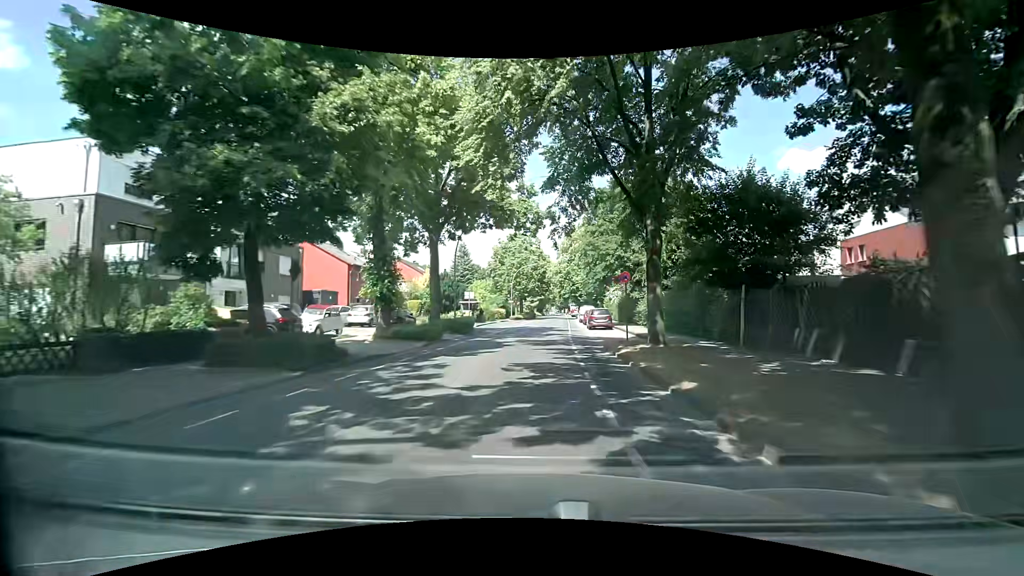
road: secondary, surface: asphalt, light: Day
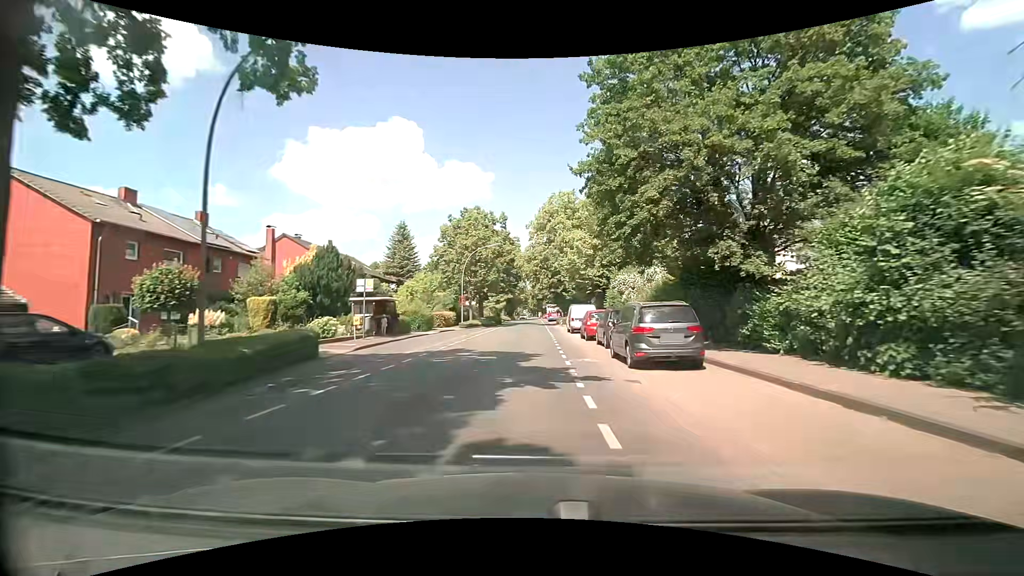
(+1.2, +26.1) m; +4°
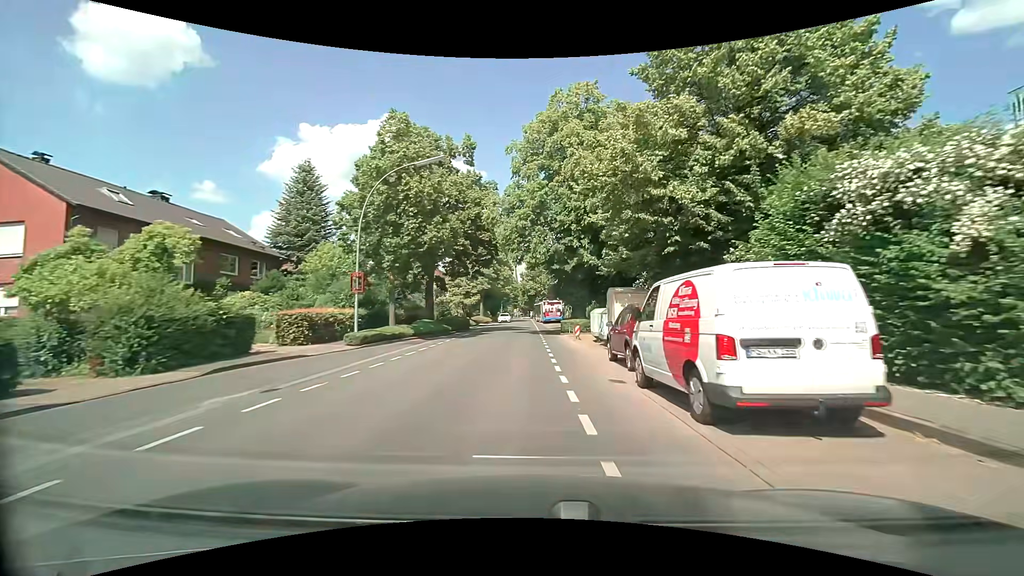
(+0.3, +28.6) m; +1°
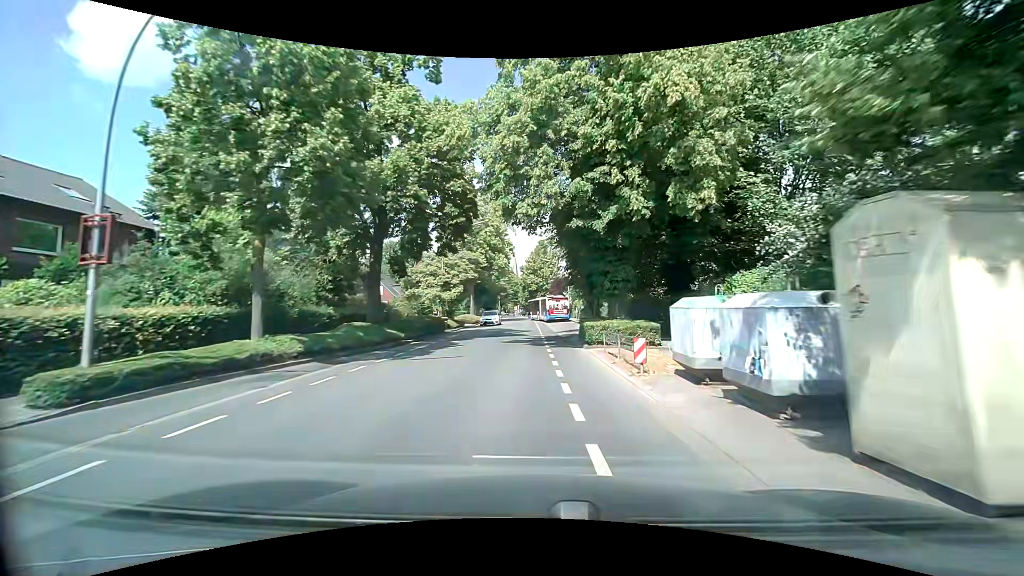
(-0.1, +13.8) m; -1°
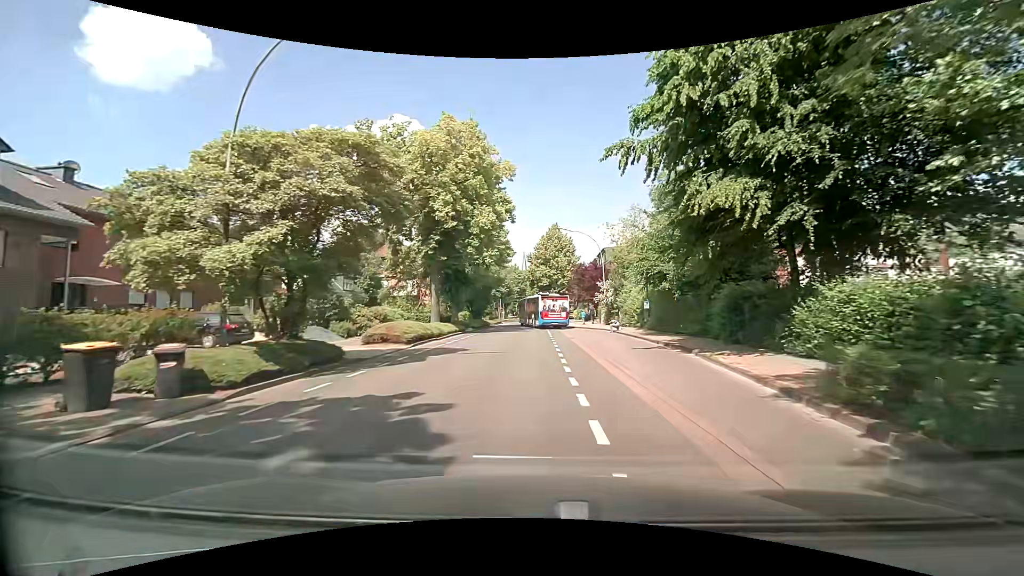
(-0.2, +29.8) m; -2°
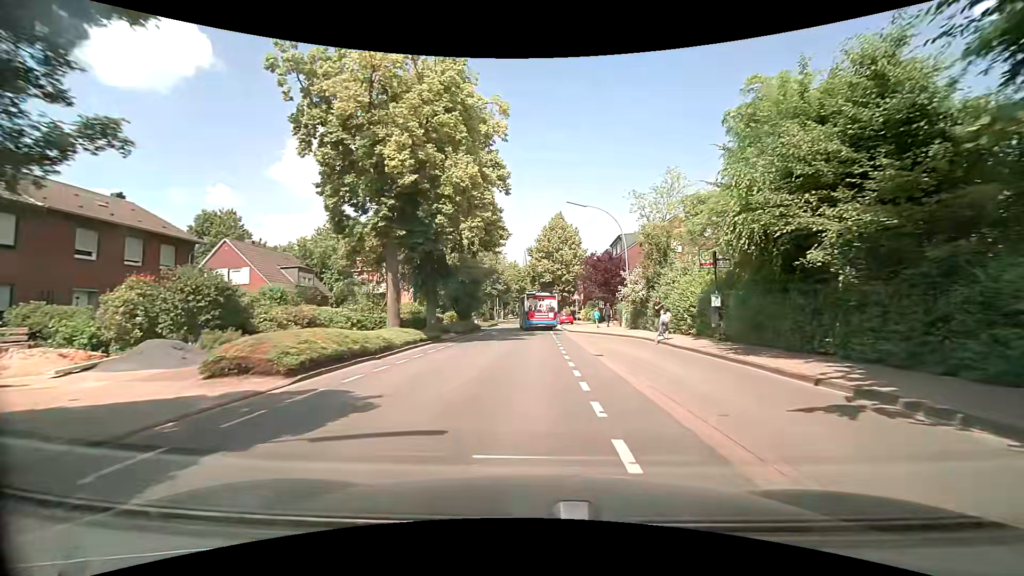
(+0.2, +11.0) m; +2°
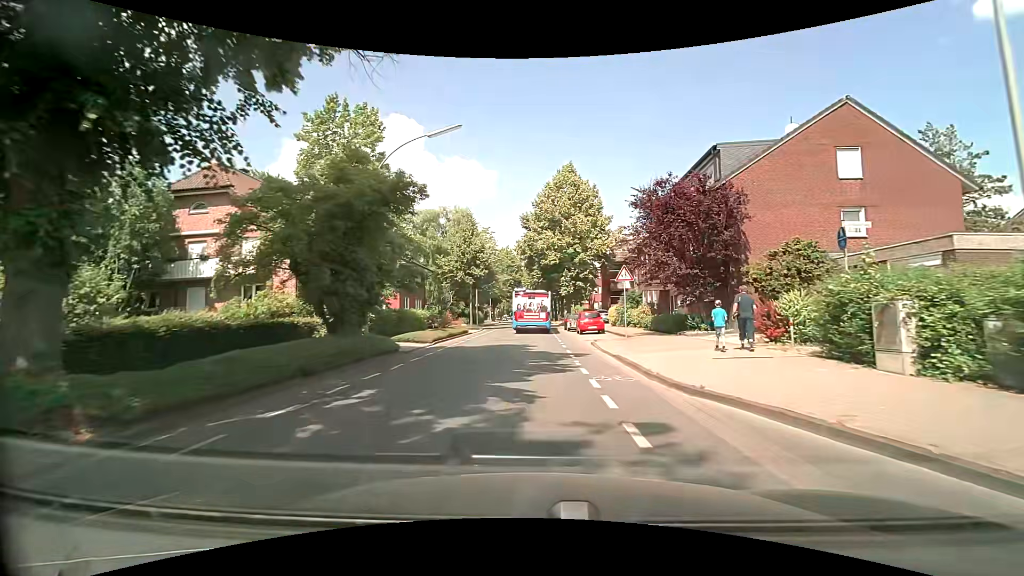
(-0.2, +28.4) m; 0°
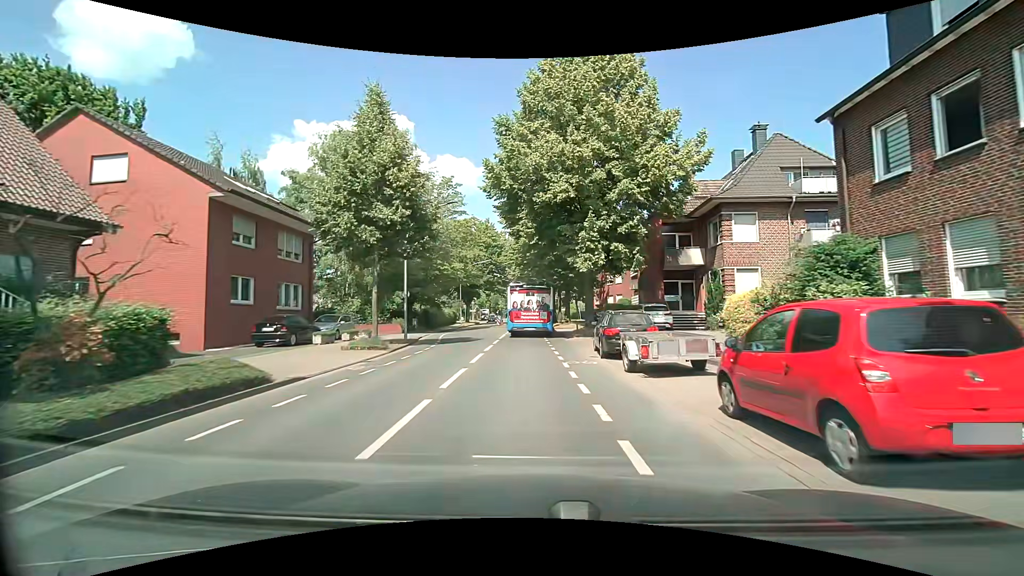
(+0.3, +28.4) m; +1°
(0, +10) (0, +20) (0, +30) (0, +40) (-1, +50) (-1, +60) (-1, +70) (-2, +80) (+1, +89) (+10, +94) m
